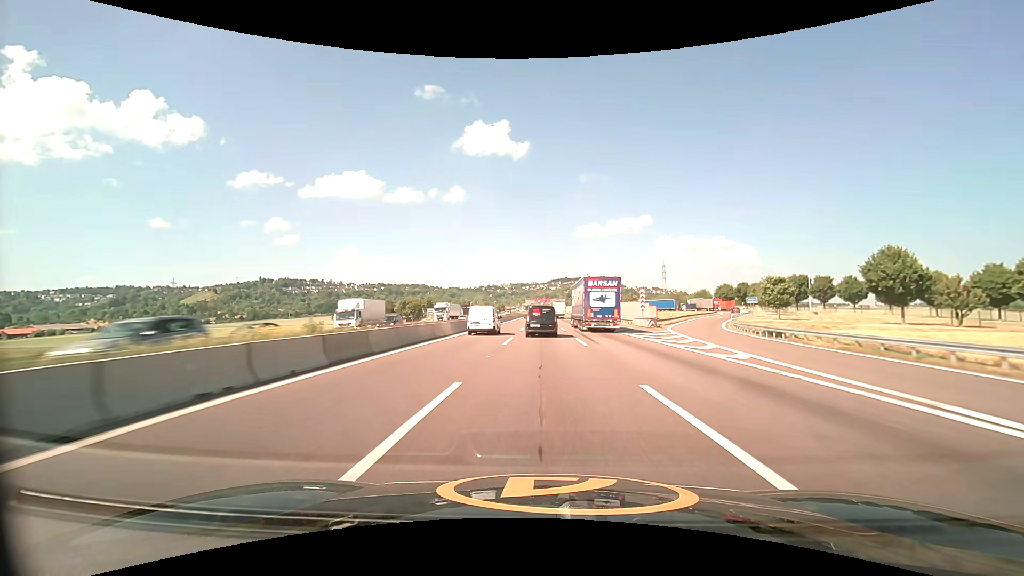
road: motorway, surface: asphalt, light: Day
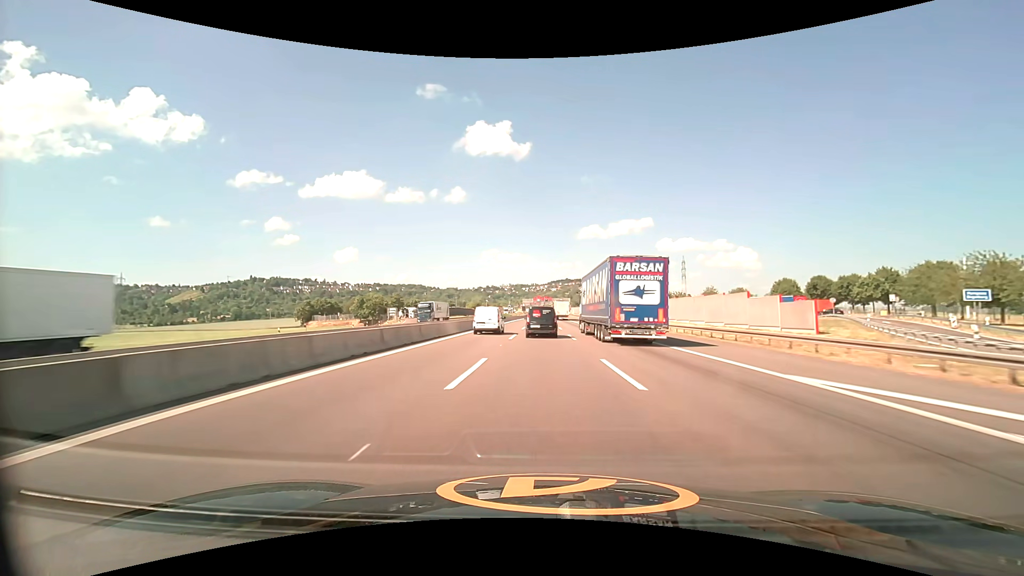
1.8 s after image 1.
(0.0, +47.8) m; 0°
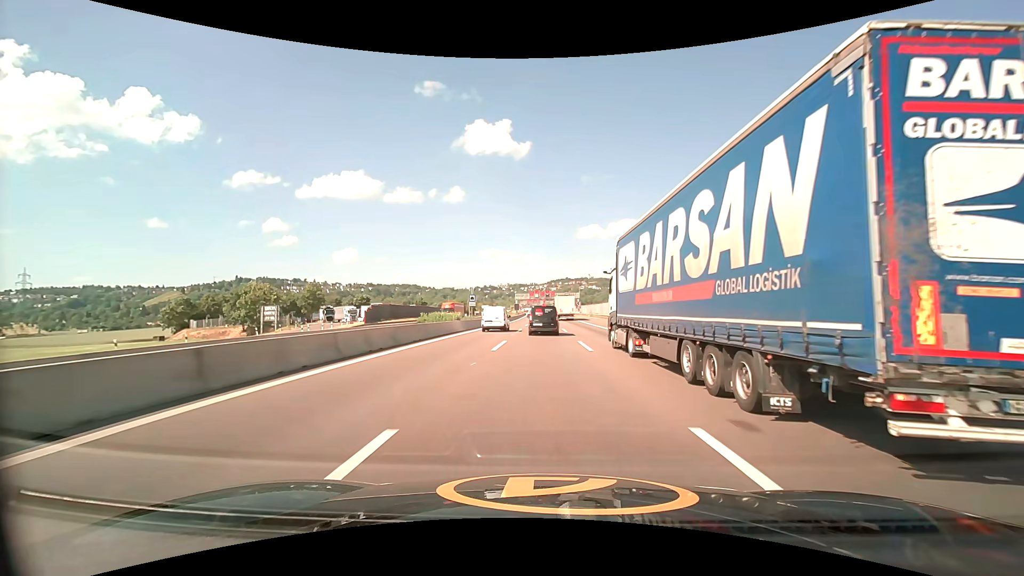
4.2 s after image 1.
(0.0, +62.9) m; 0°
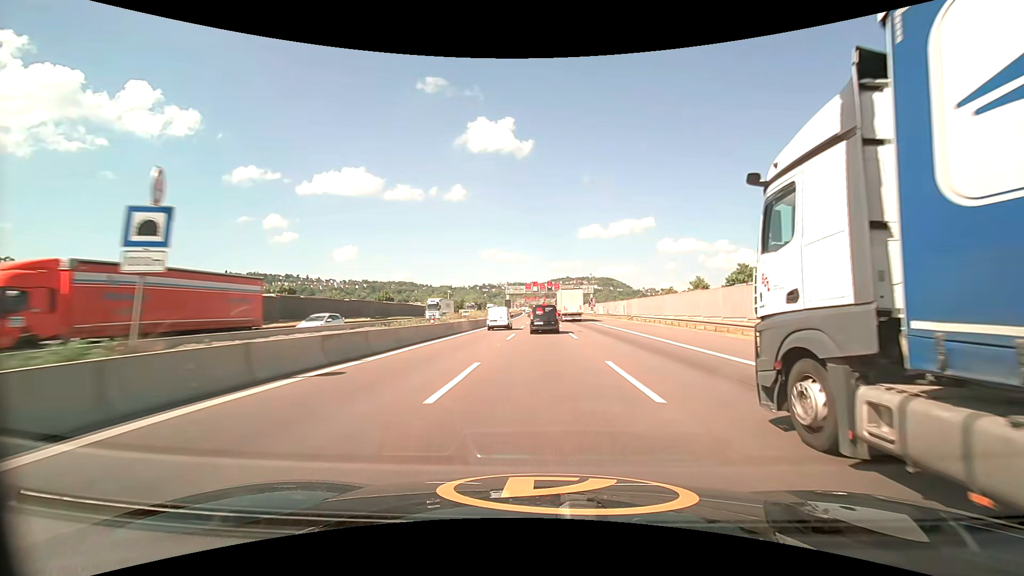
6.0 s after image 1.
(0.0, +46.2) m; 0°
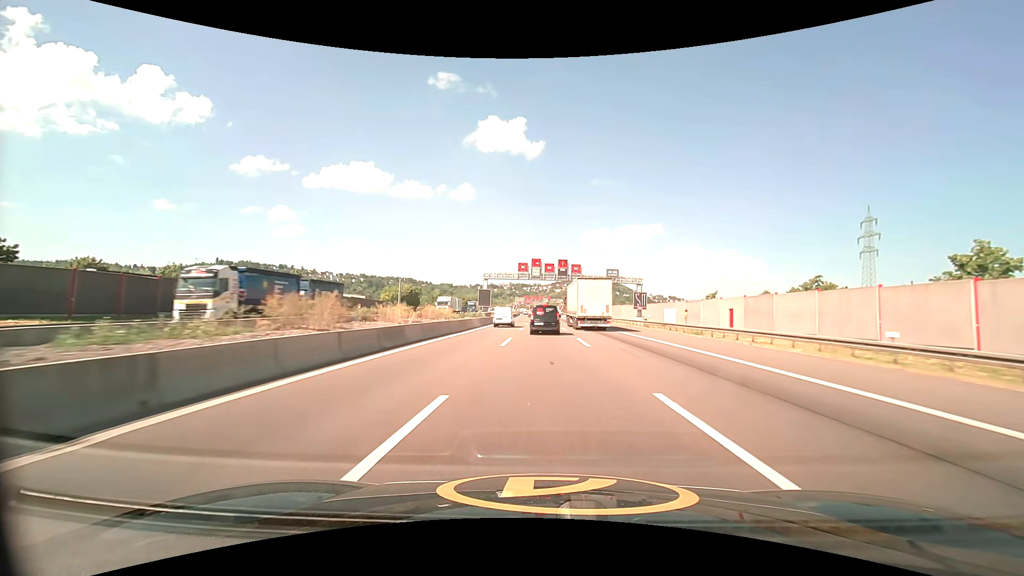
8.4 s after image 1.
(-0.1, +58.8) m; 0°
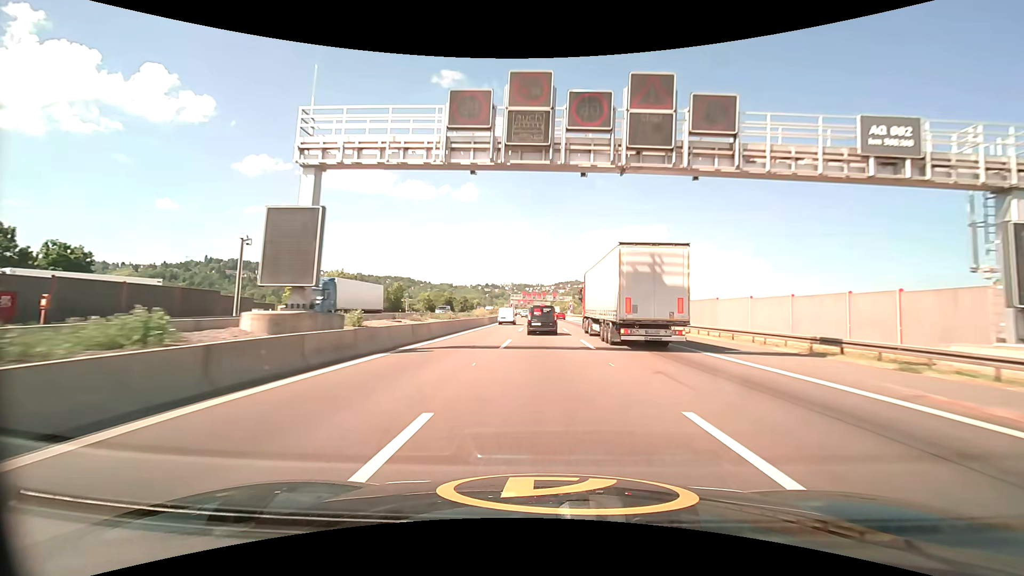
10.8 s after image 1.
(-0.1, +55.0) m; 0°
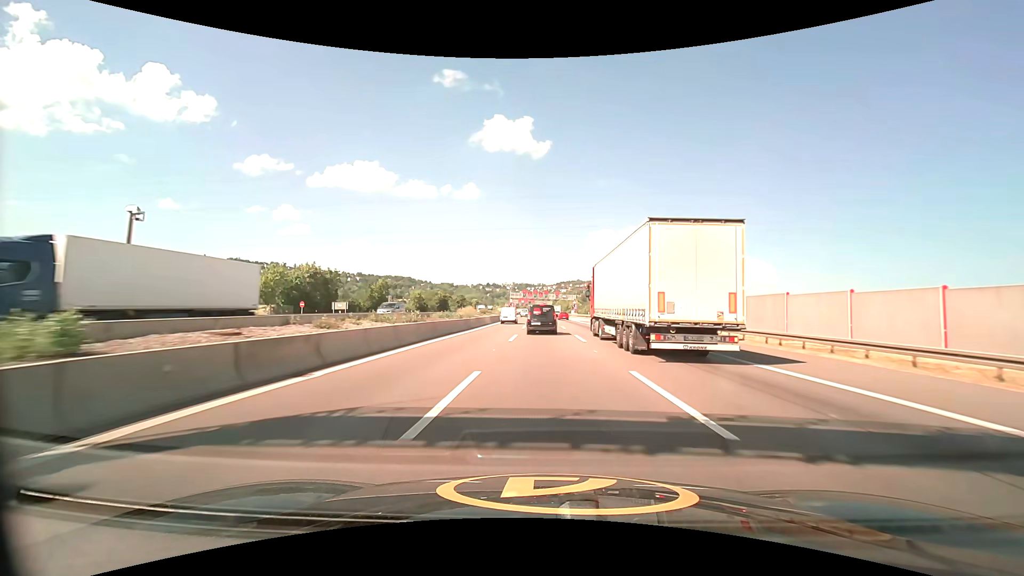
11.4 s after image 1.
(0.0, +13.2) m; 0°
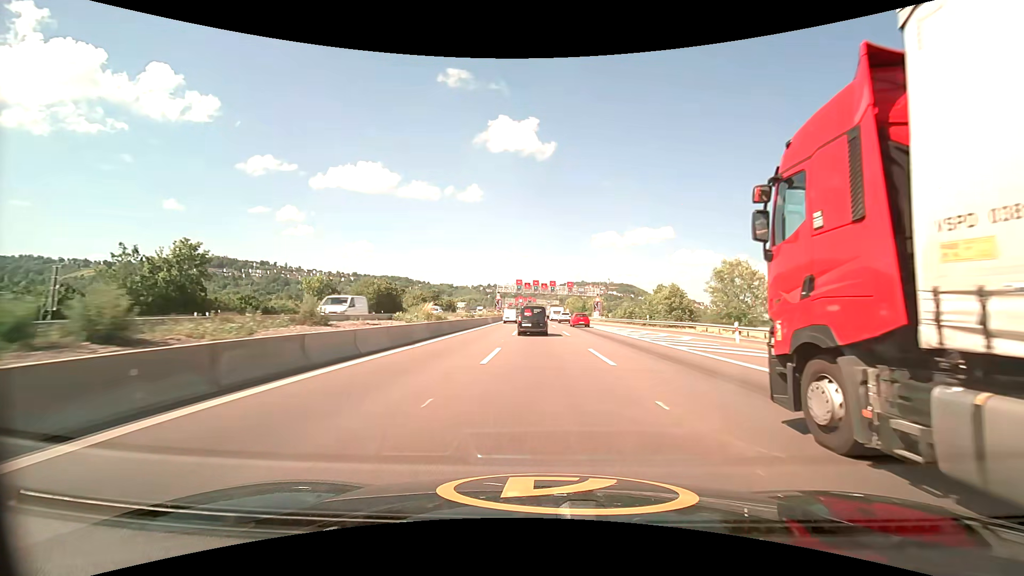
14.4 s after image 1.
(-0.4, +63.7) m; 0°
(0, +10) (0, +20) (0, +30) (0, +40) (0, +50) (0, +60) (-1, +70) (-1, +80) (-1, +90) (-1, +100) m
